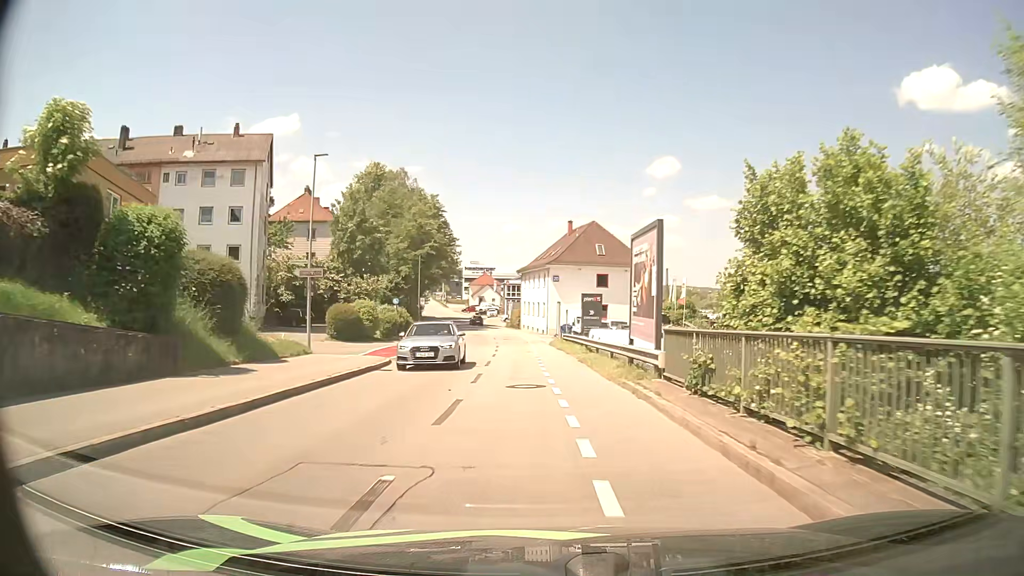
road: residential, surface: asphalt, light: Day
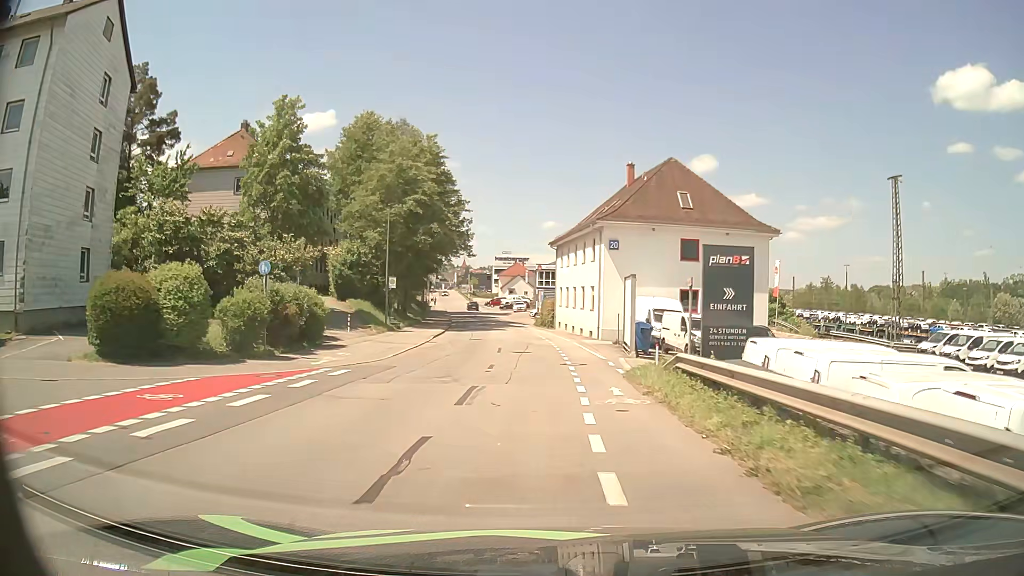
(-1.1, +28.0) m; -4°
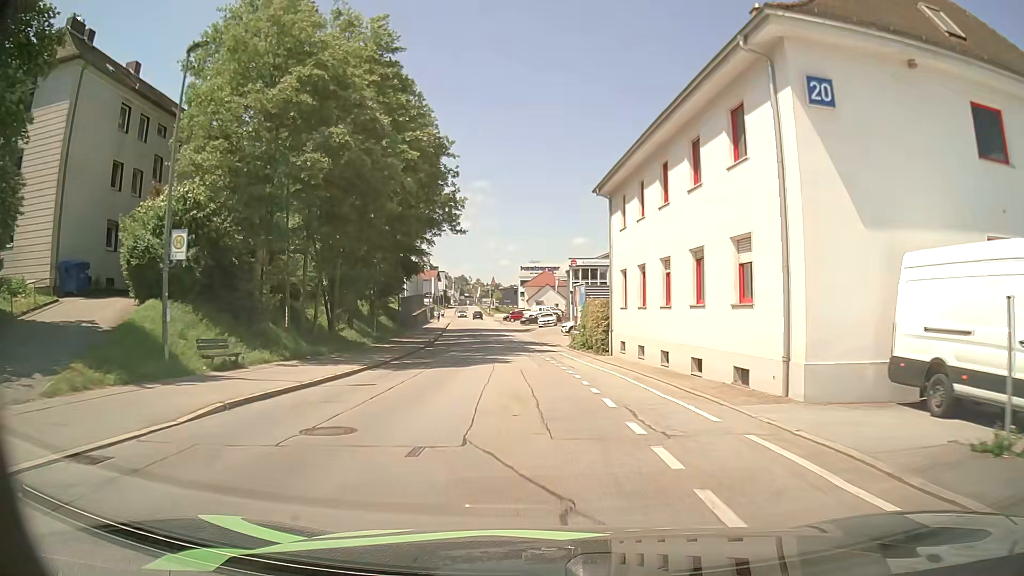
(-0.6, +29.0) m; -2°
(0, +10) (-1, +20) (-2, +30) (-3, +40) (-4, +50) (-5, +60) (-7, +70) (-8, +80) (-10, +89) (-11, +99) m
